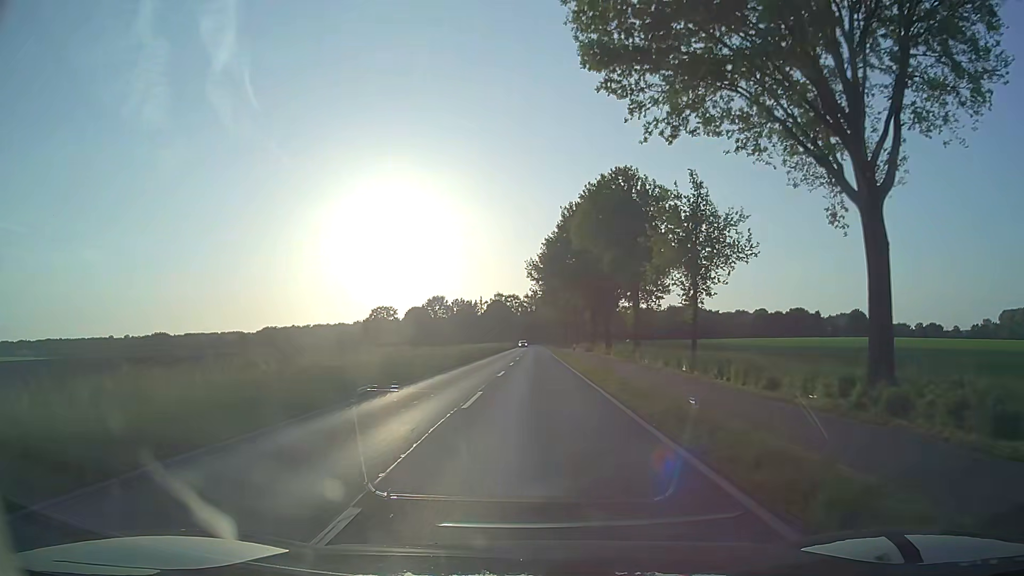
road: secondary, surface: asphalt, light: Day
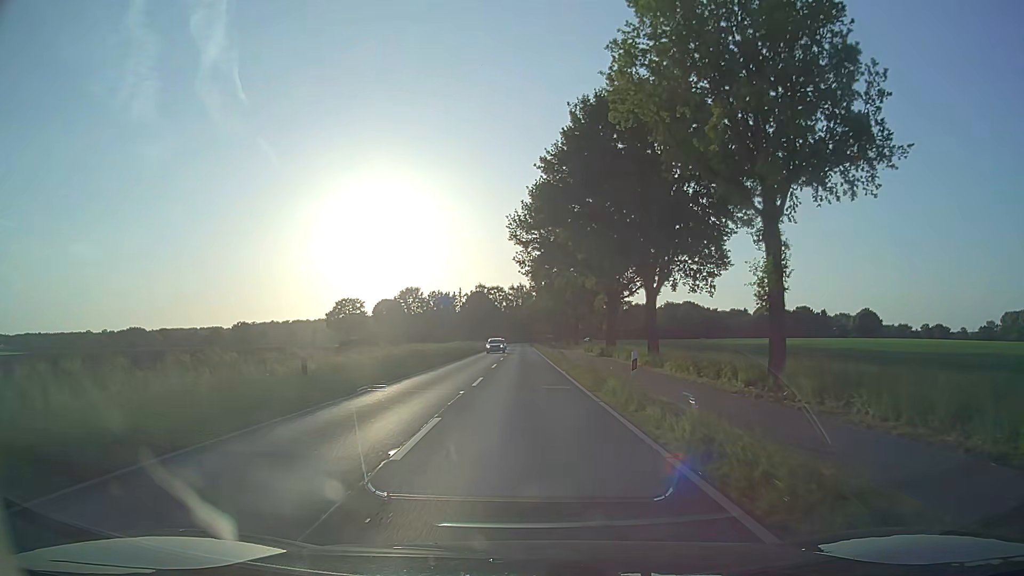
(+0.1, +30.5) m; +1°
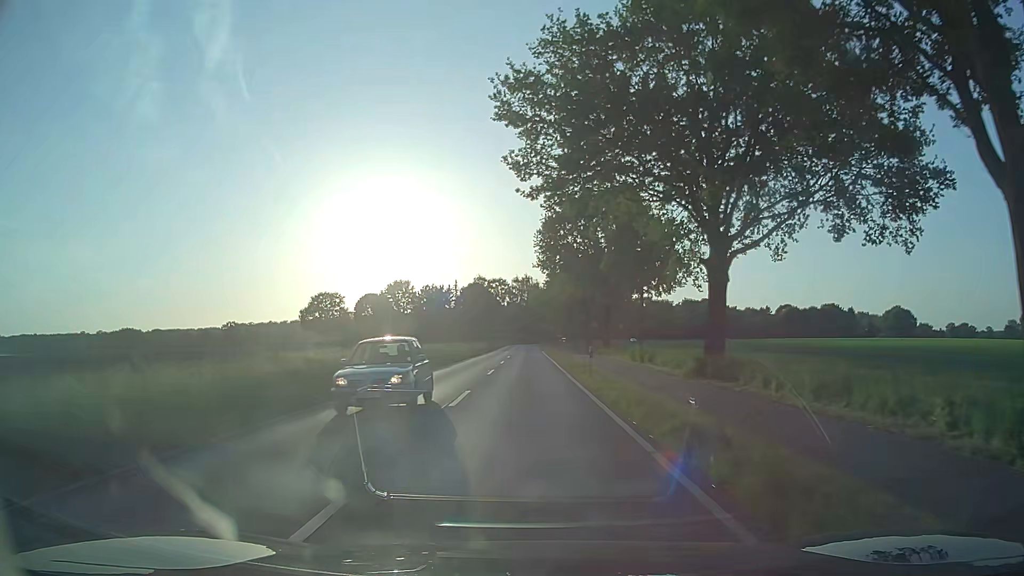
(-0.1, +30.5) m; 0°
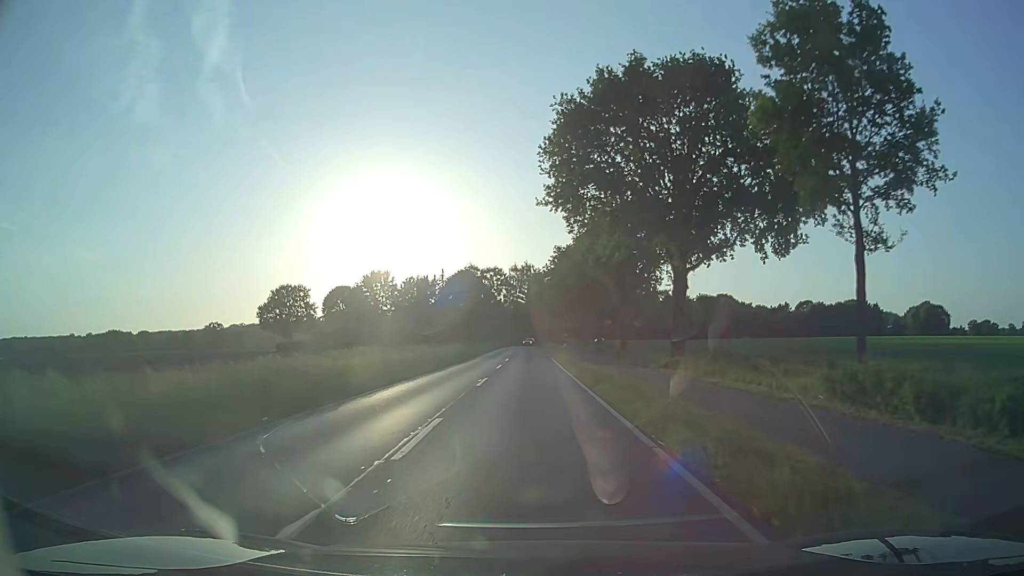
(-0.1, +30.5) m; 0°
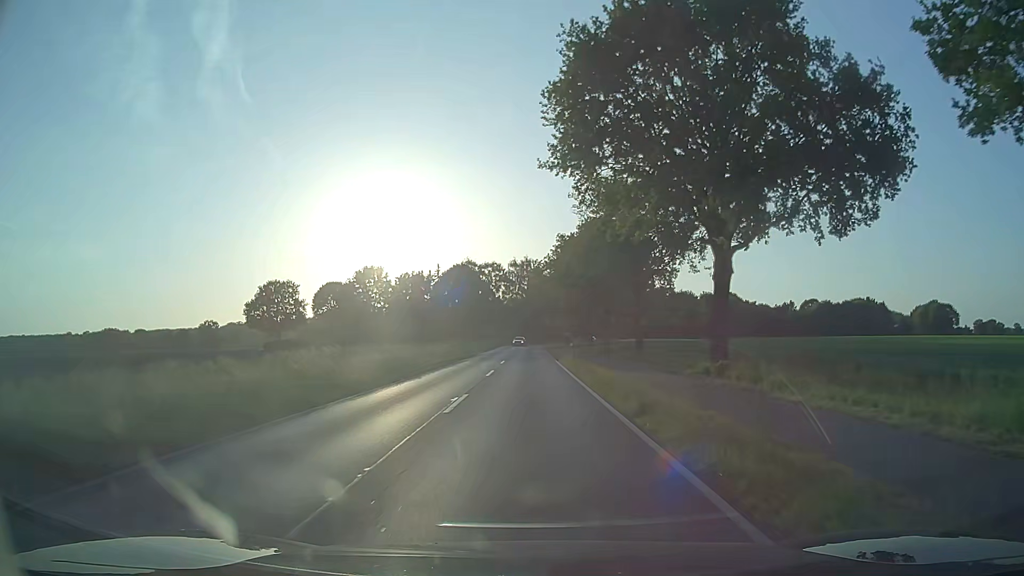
(0.0, +7.6) m; 0°
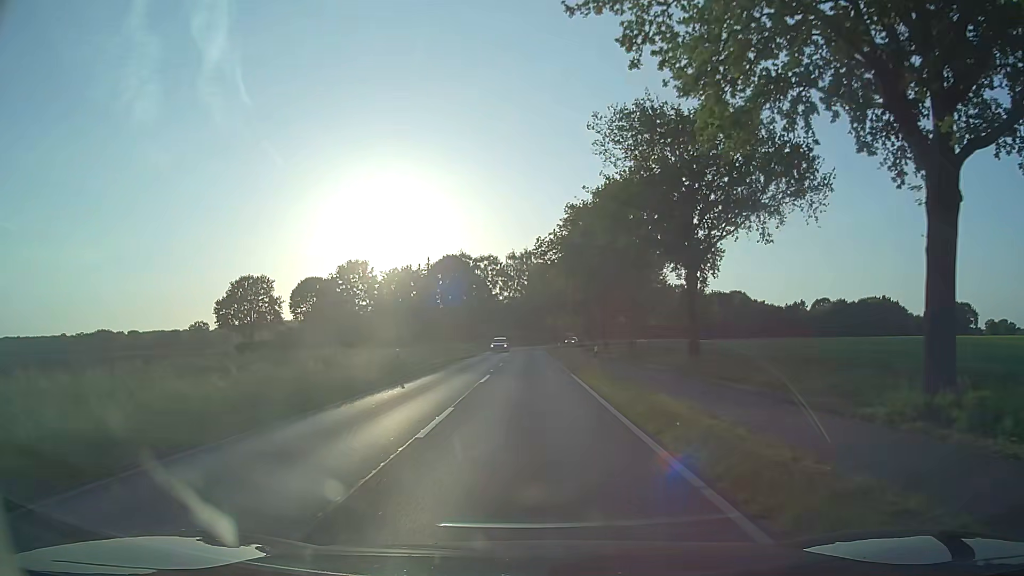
(-0.1, +15.2) m; 0°
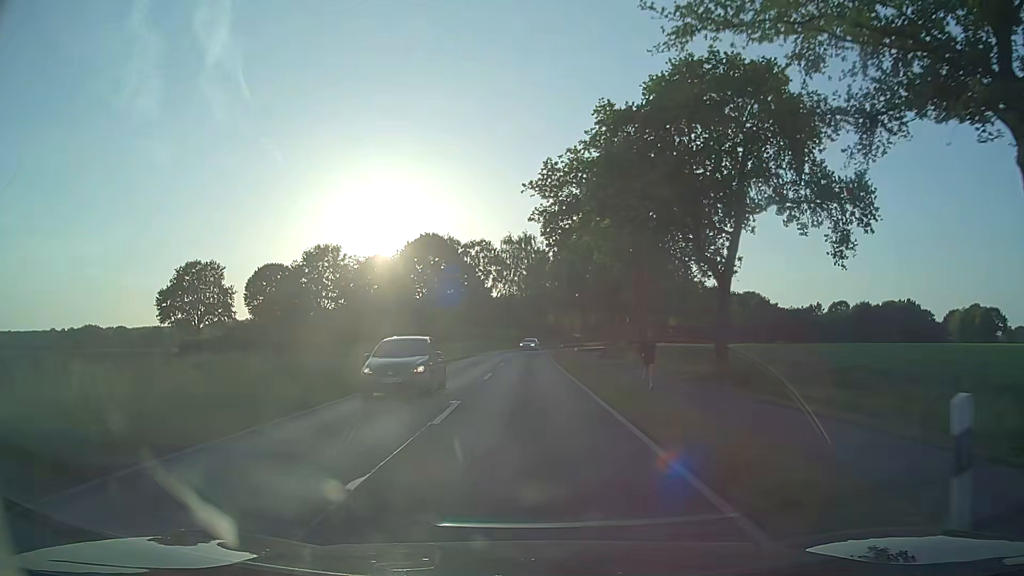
(-0.1, +22.9) m; 0°
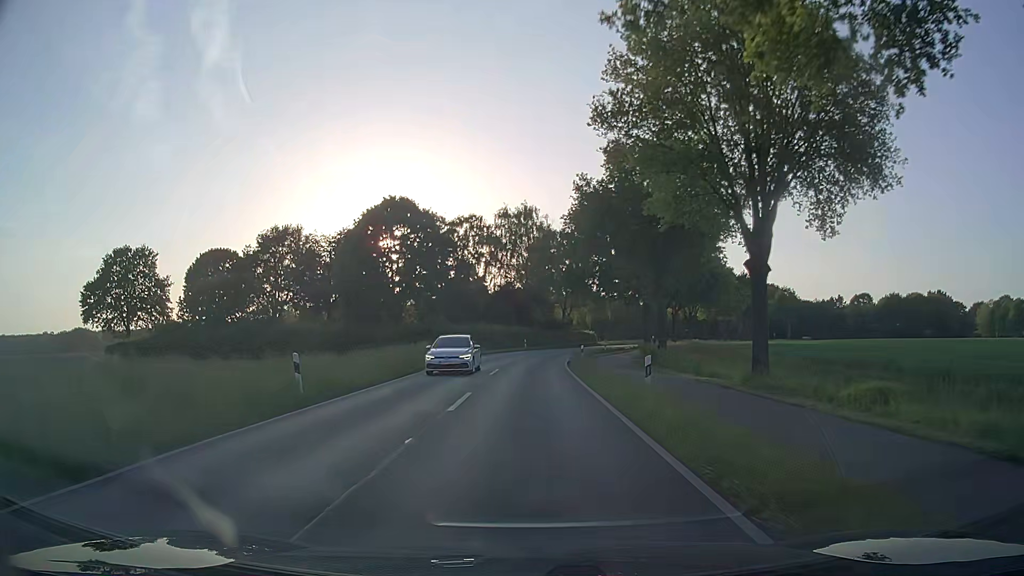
(0.0, +22.8) m; 0°
(0, +10) (0, +20) (0, +30) (+1, +40) (+2, +50) (+3, +60) (+5, +70) (+8, +79) (+11, +89) (+14, +98) m
